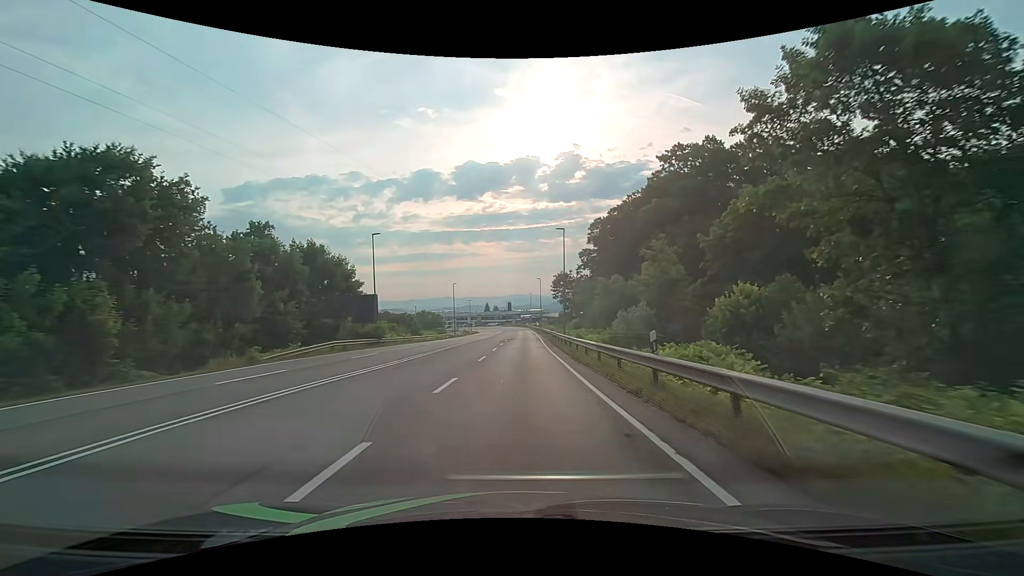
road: secondary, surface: asphalt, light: Day
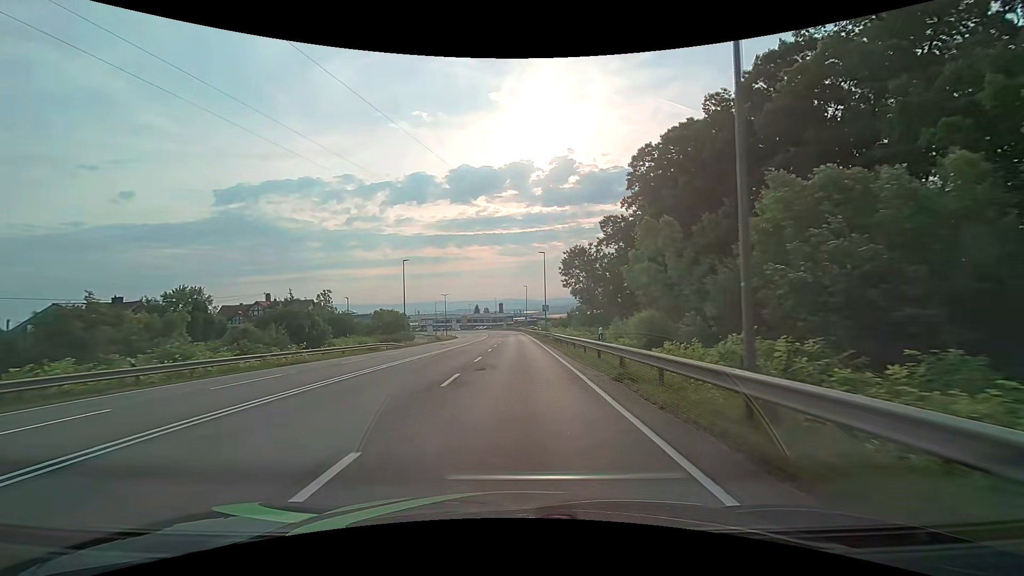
(+0.4, +36.5) m; +1°
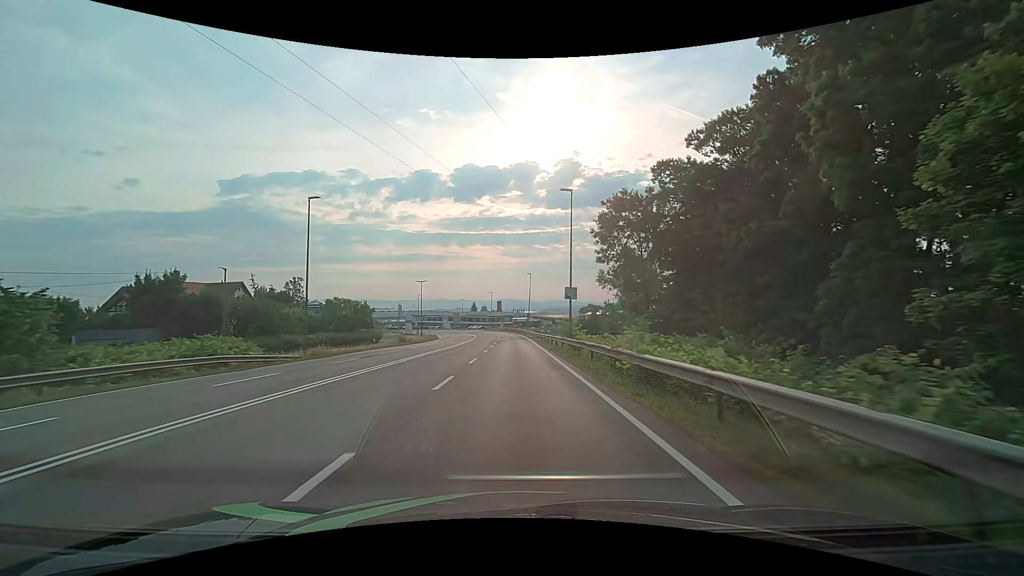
(0.0, +27.3) m; 0°
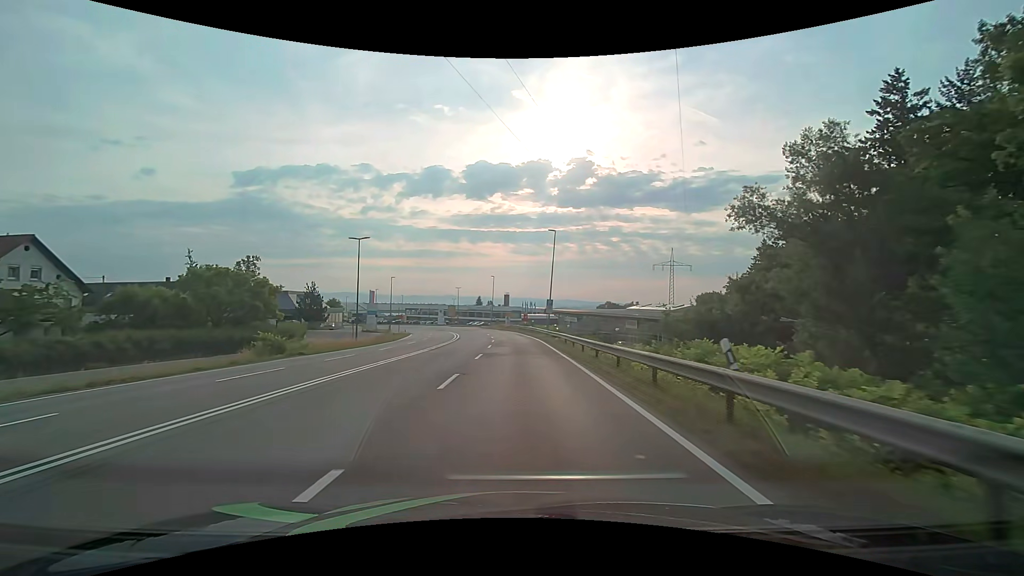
(-0.4, +36.1) m; -1°
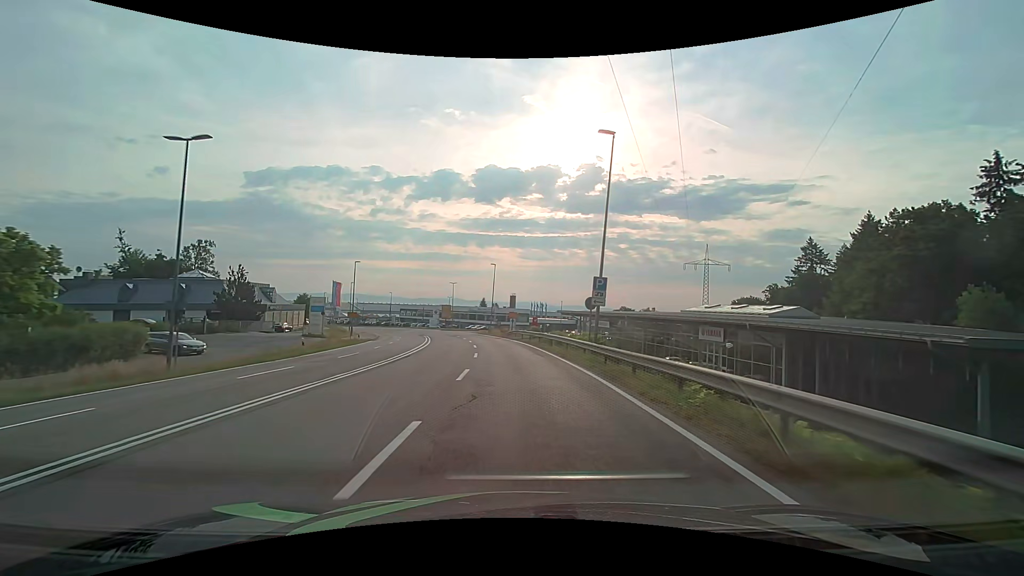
(-0.2, +24.9) m; -1°
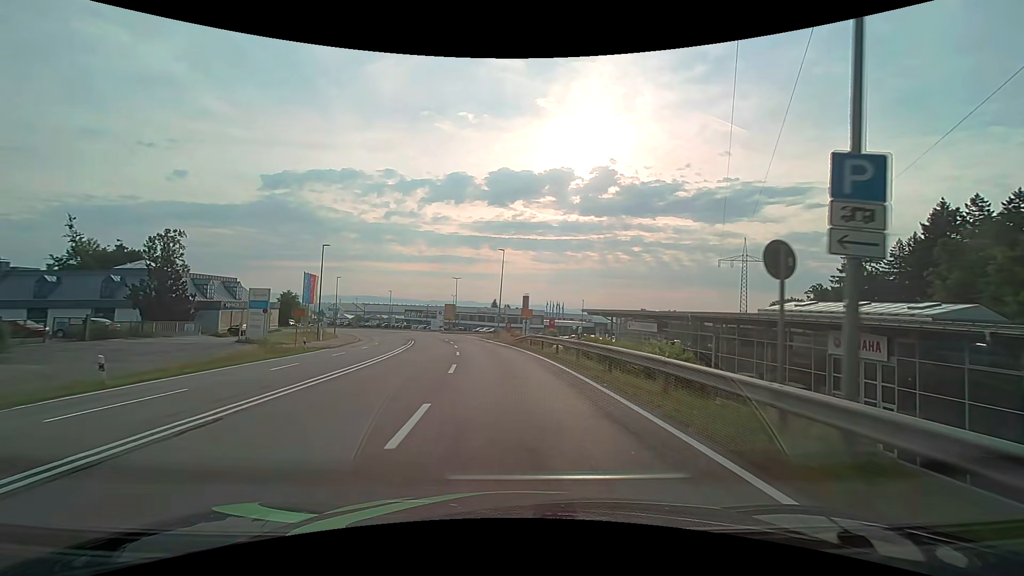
(-0.2, +15.8) m; -2°
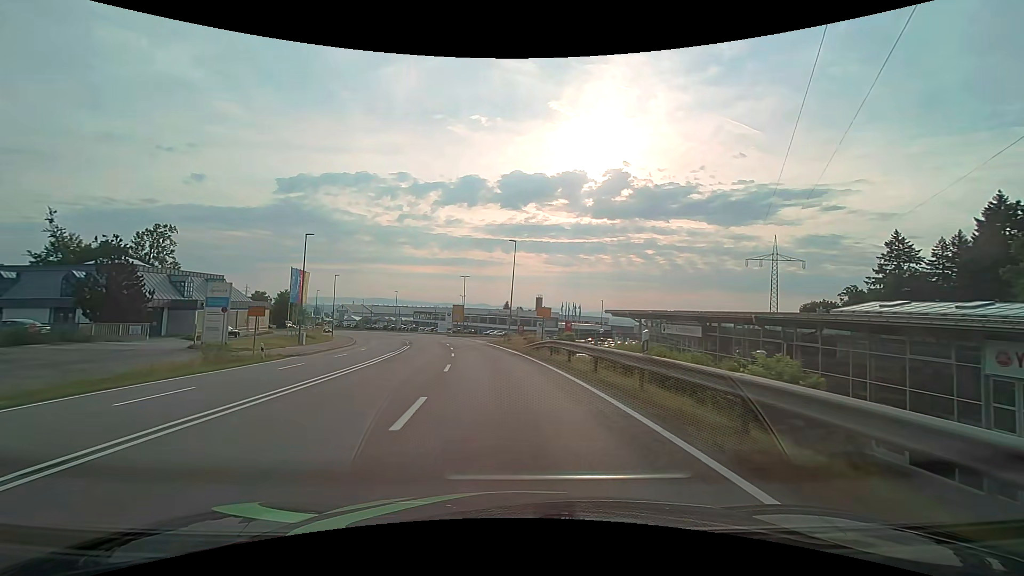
(-0.1, +7.8) m; -1°
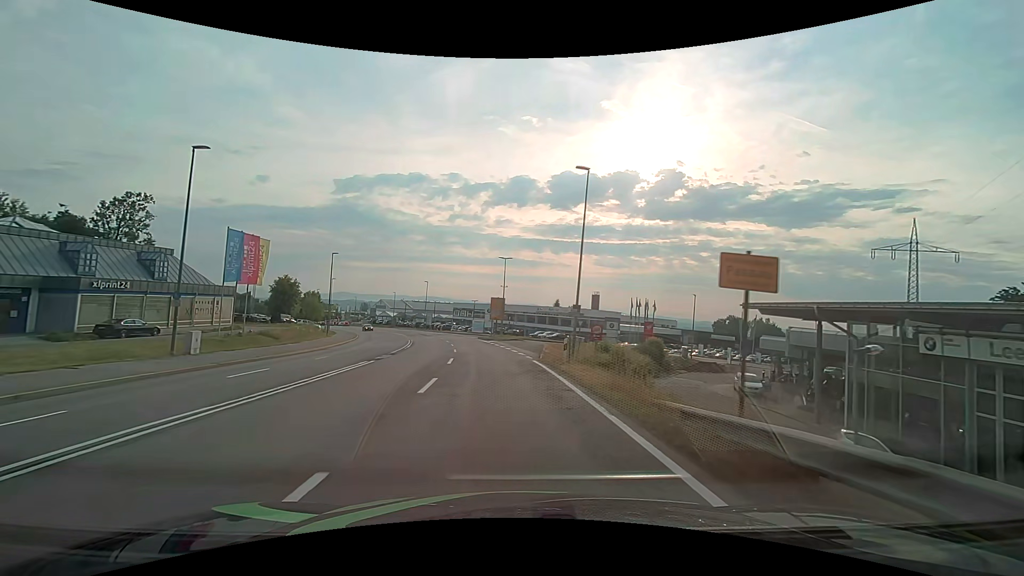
(-1.0, +23.1) m; -5°
(0, +10) (-1, +20) (-2, +30) (-3, +40) (-5, +50) (-7, +59) (-10, +69) (-12, +79) (-16, +88) (-19, +98) m
